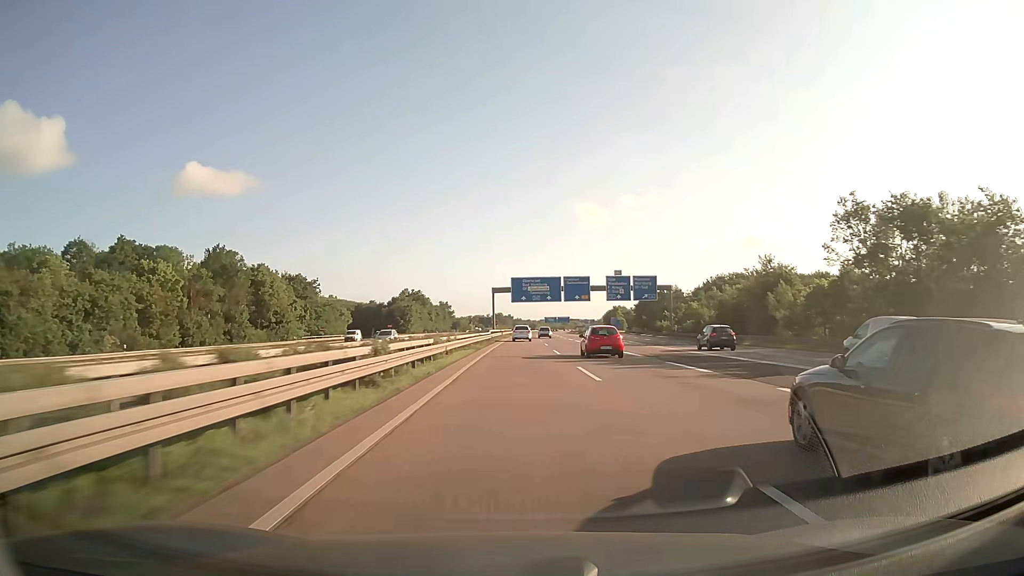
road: motorway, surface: paved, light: Day
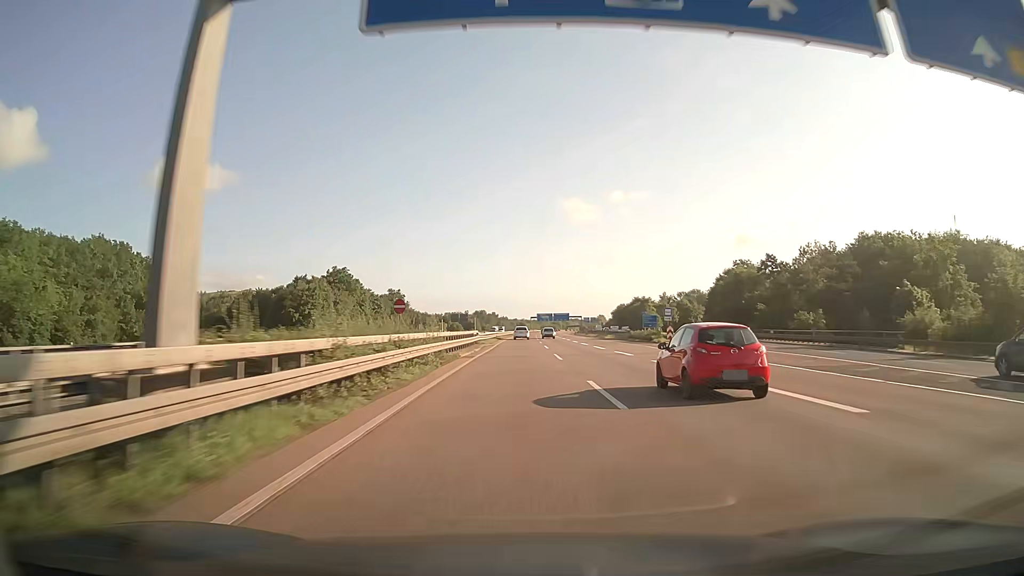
(+1.2, +94.6) m; +1°
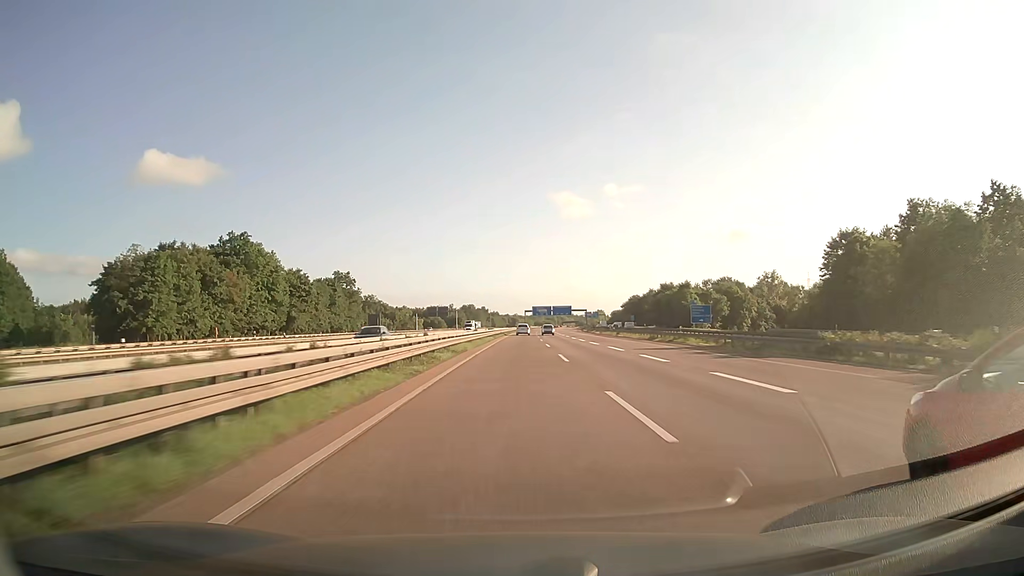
(+0.3, +56.9) m; +1°
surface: asphalt
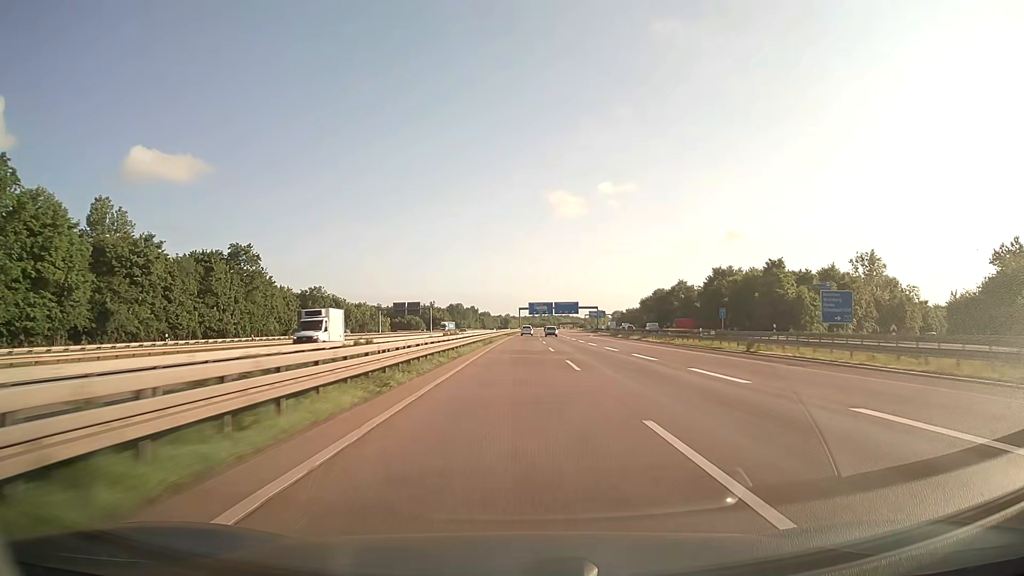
(+0.4, +57.0) m; +1°
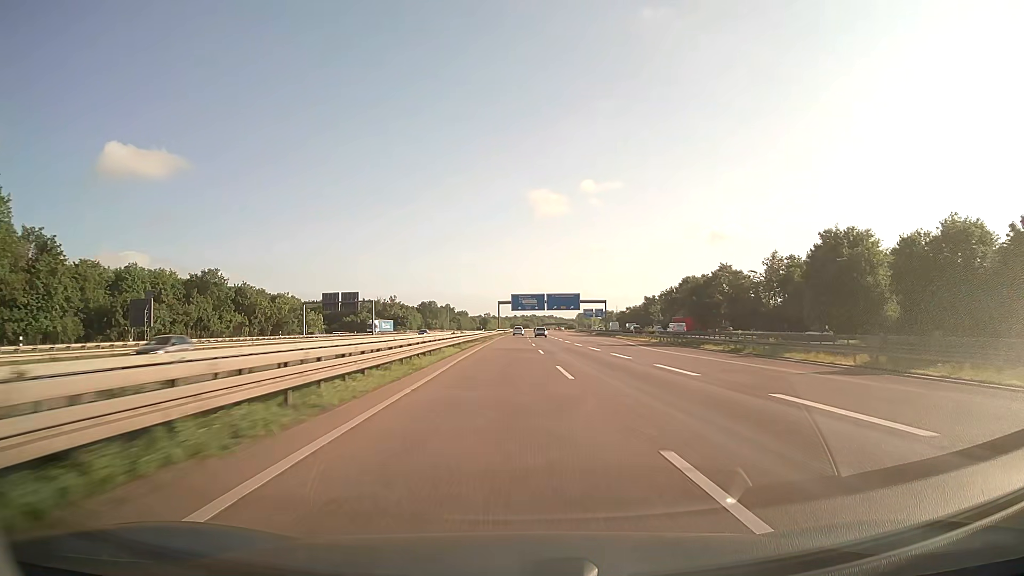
(+0.6, +57.0) m; +1°
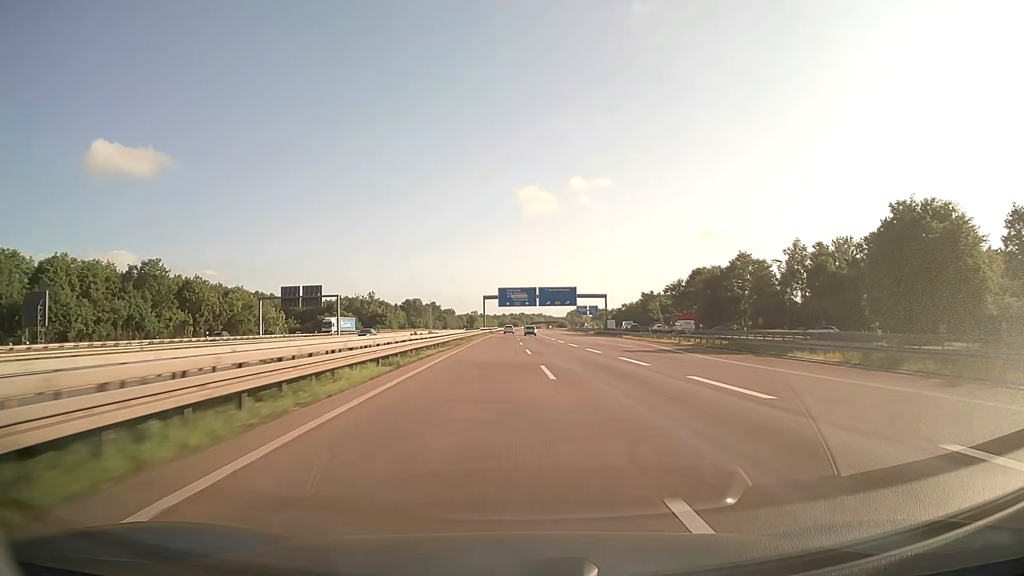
(+0.2, +19.0) m; +1°
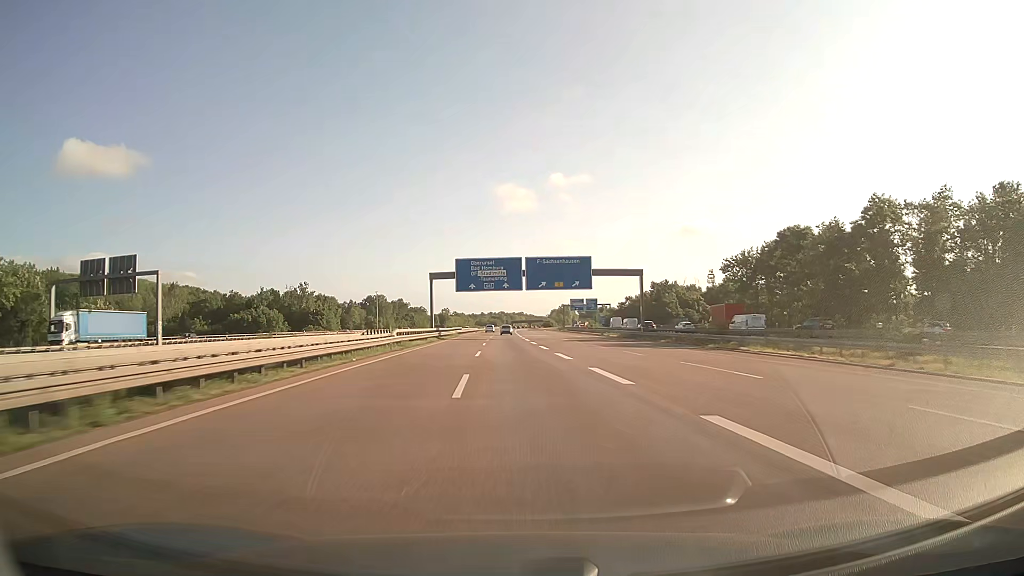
(+1.0, +57.0) m; +2°
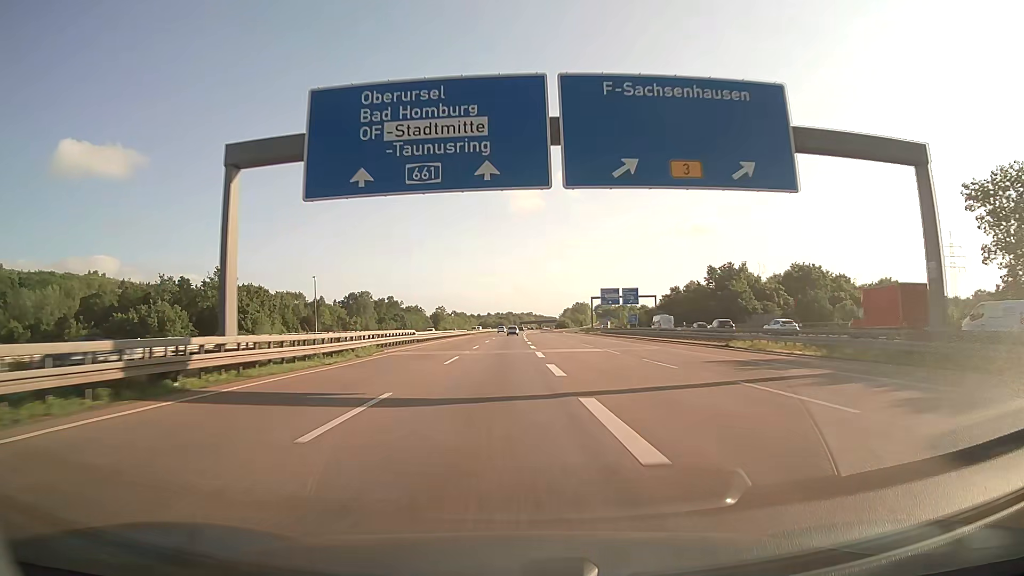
(-0.2, +57.1) m; -1°
(0, +10) (0, +20) (0, +30) (0, +40) (0, +50) (0, +60) (-1, +70) (-1, +80) (-1, +90) (-1, +100) m
